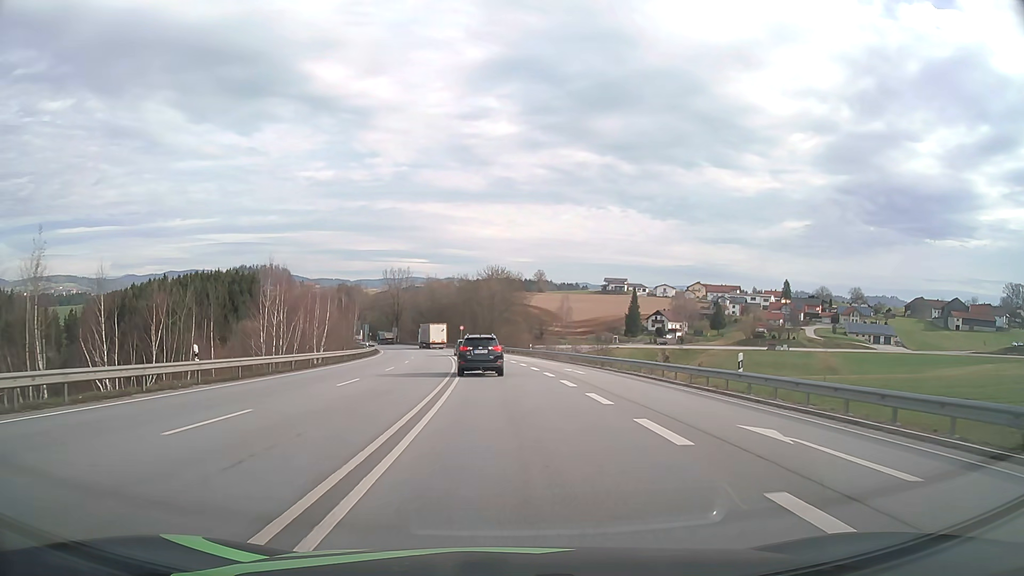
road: primary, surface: asphalt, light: Day
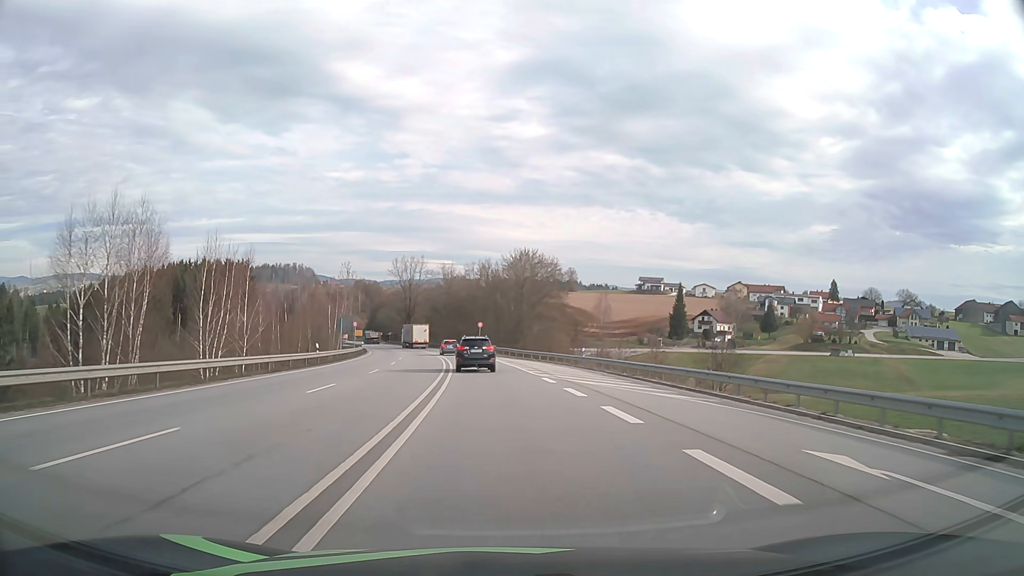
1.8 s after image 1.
(-0.6, +27.5) m; -2°
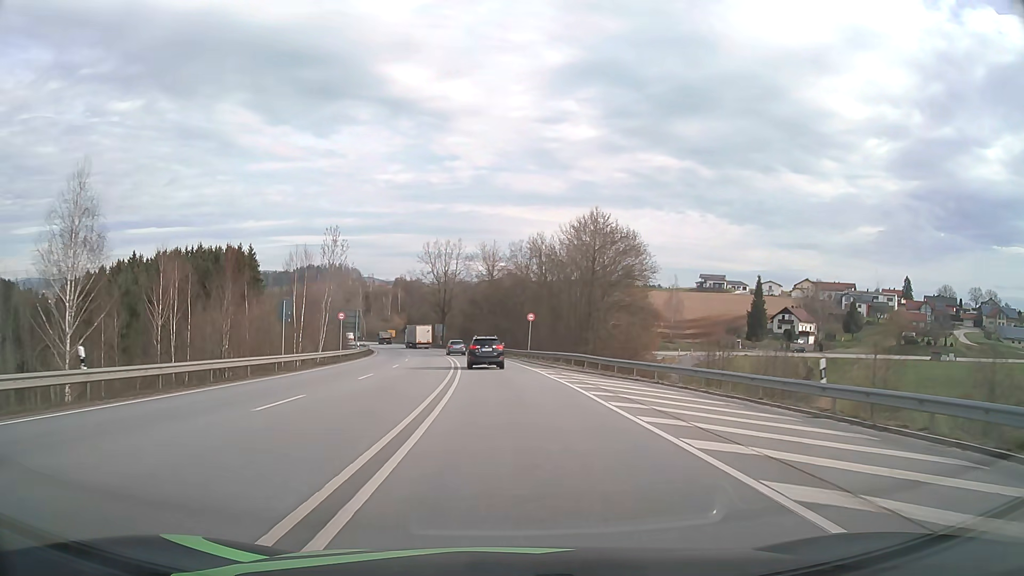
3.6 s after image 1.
(-1.0, +29.3) m; -4°
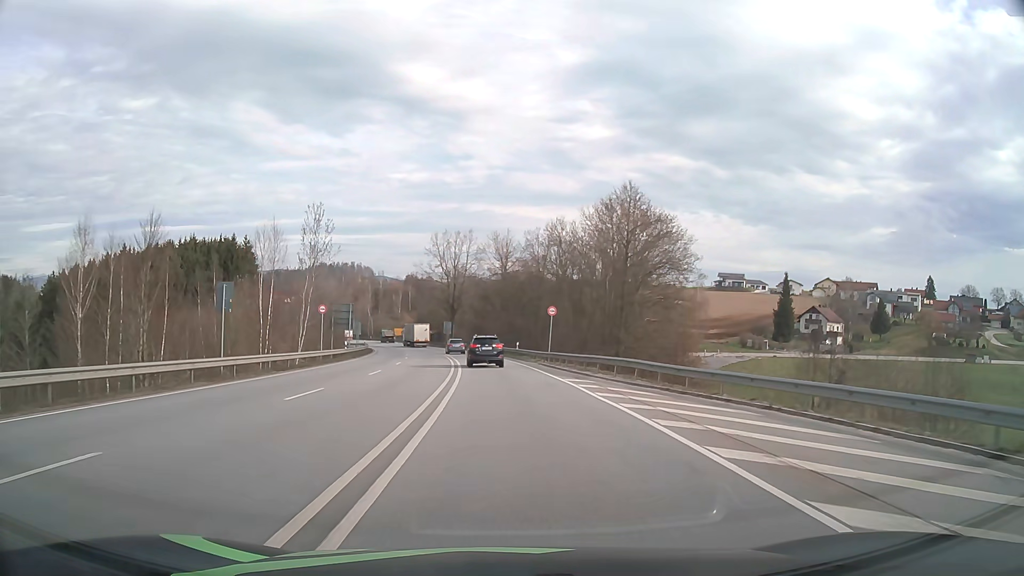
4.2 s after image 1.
(-0.1, +10.0) m; -1°
(0, +10) (0, +20) (-1, +30) (-2, +40) (-3, +50) (-4, +60) (-5, +70) (-7, +80) (-8, +89) (-10, +99) m
